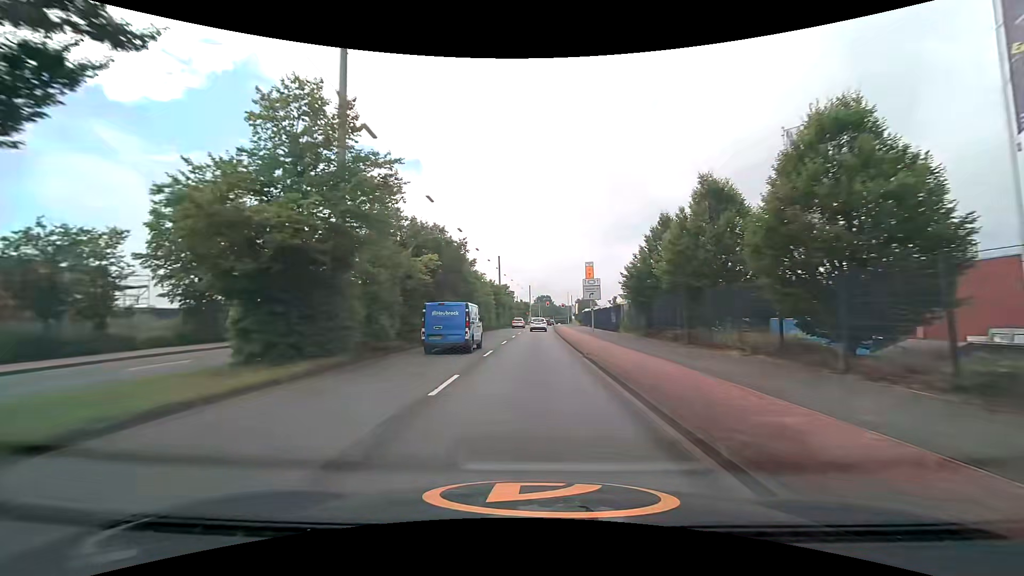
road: secondary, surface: asphalt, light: Day
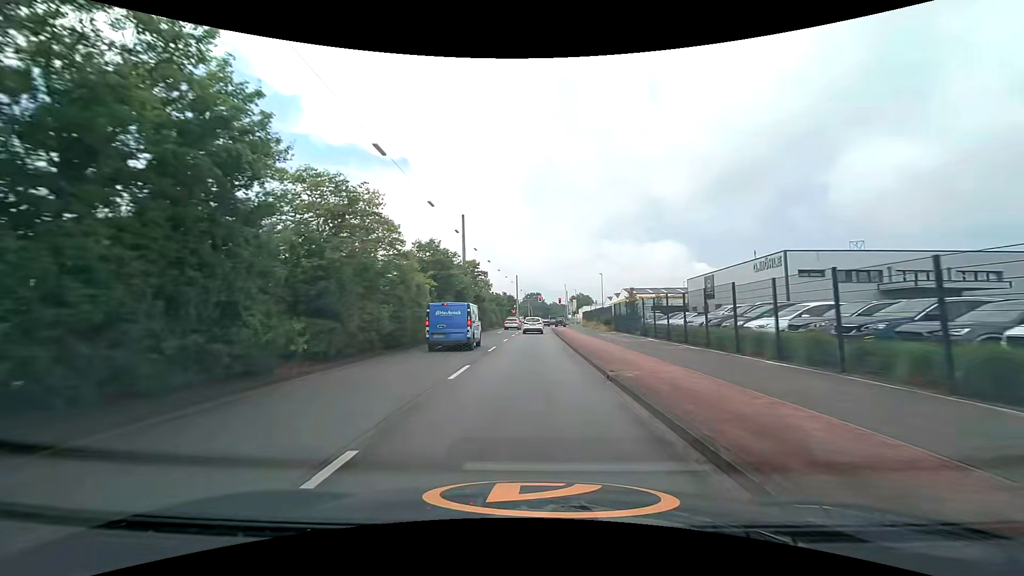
(+0.4, +34.1) m; +1°
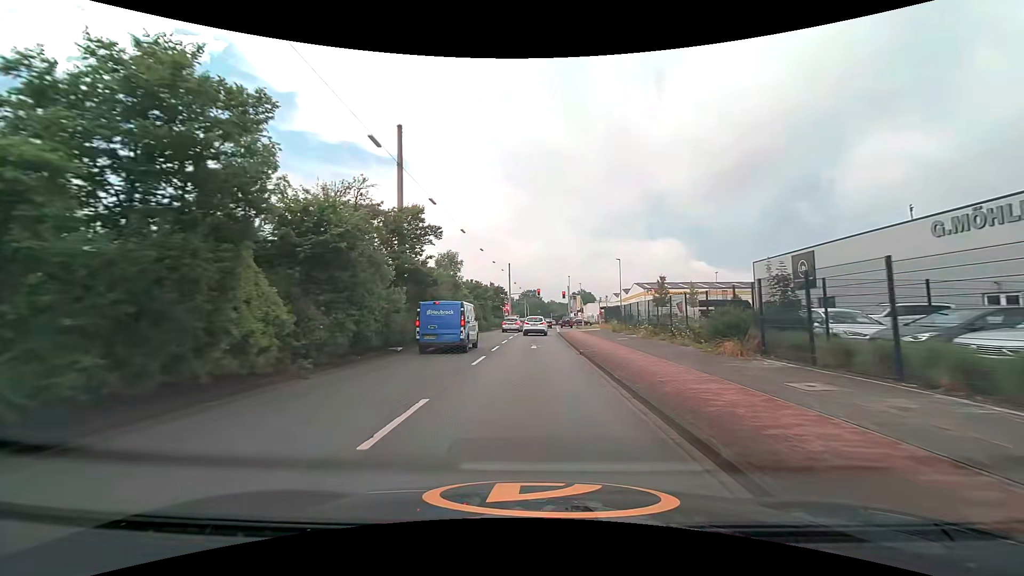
(+0.3, +24.0) m; +1°
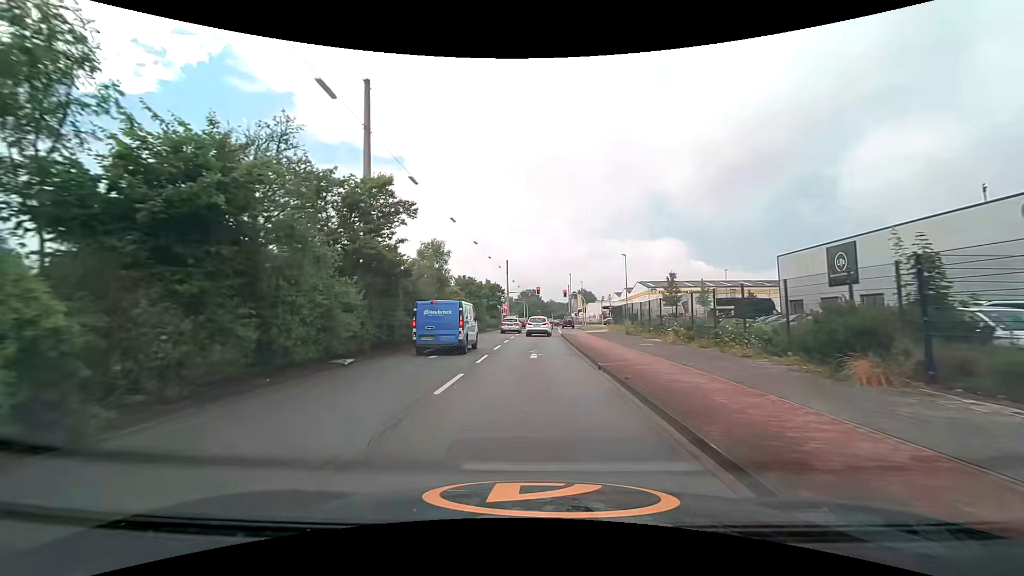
(0.0, +5.4) m; 0°
(0, +10) (0, +20) (0, +30) (0, +40) (+1, +50) (+1, +60) (+1, +70) (+2, +80) (+2, +90) (+3, +100) m
